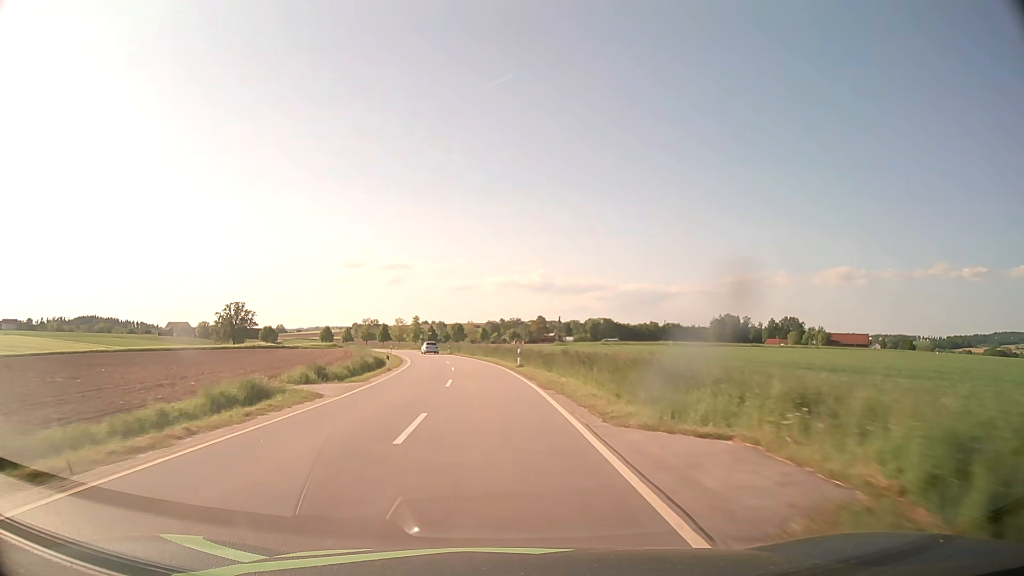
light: Day
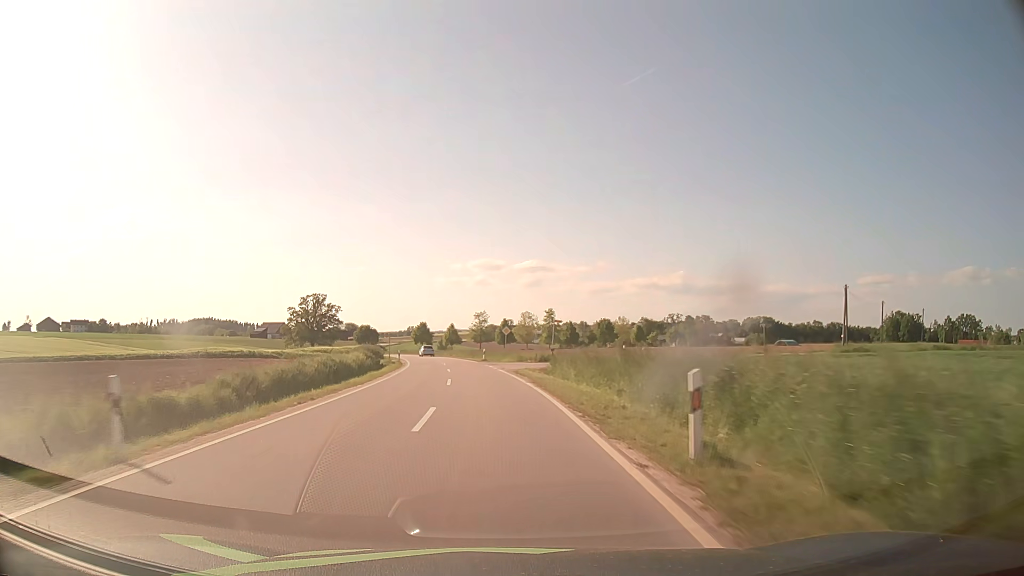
(-7.1, +71.3) m; -12°
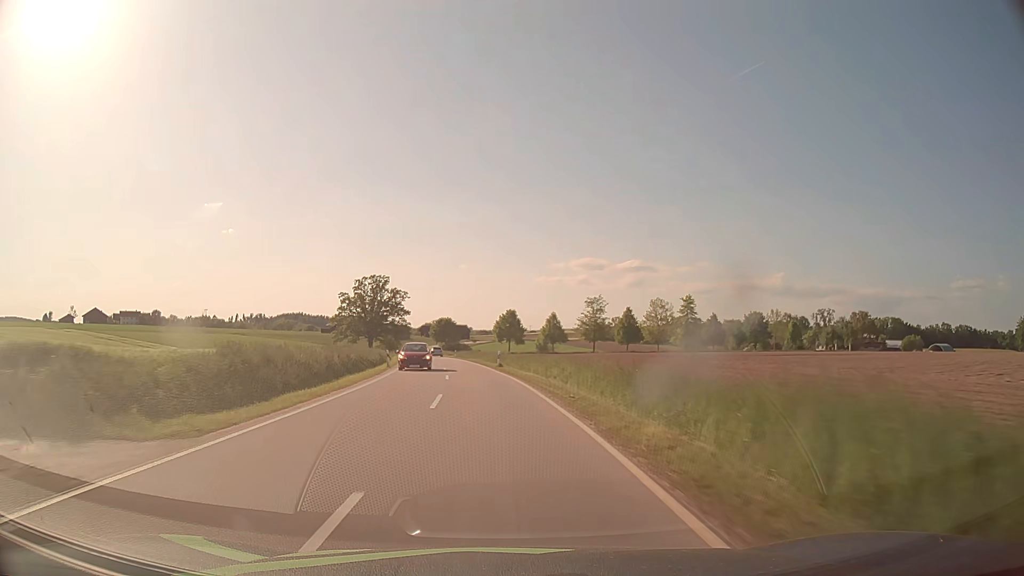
(-4.3, +56.8) m; -9°
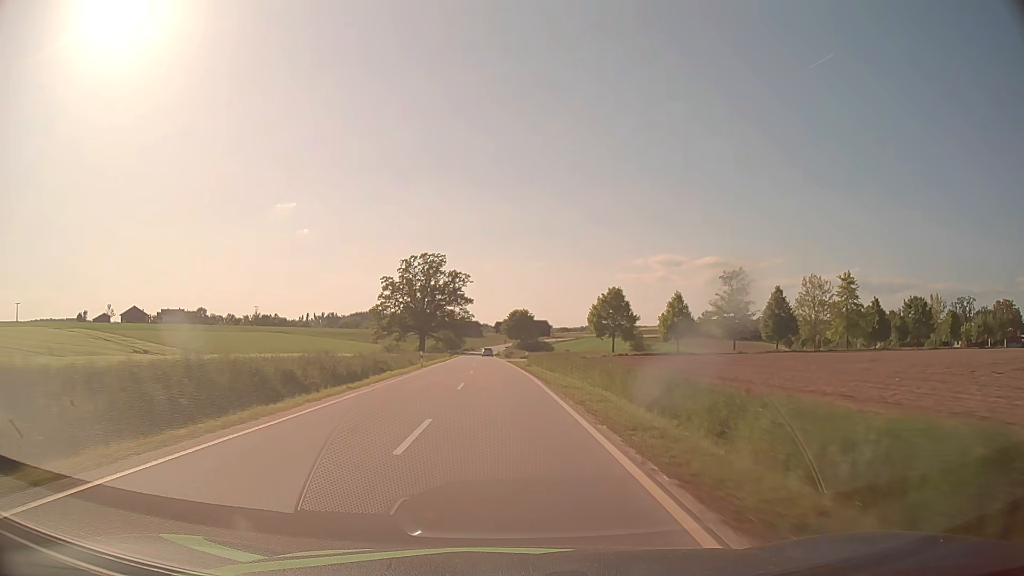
(-2.6, +42.5) m; -7°
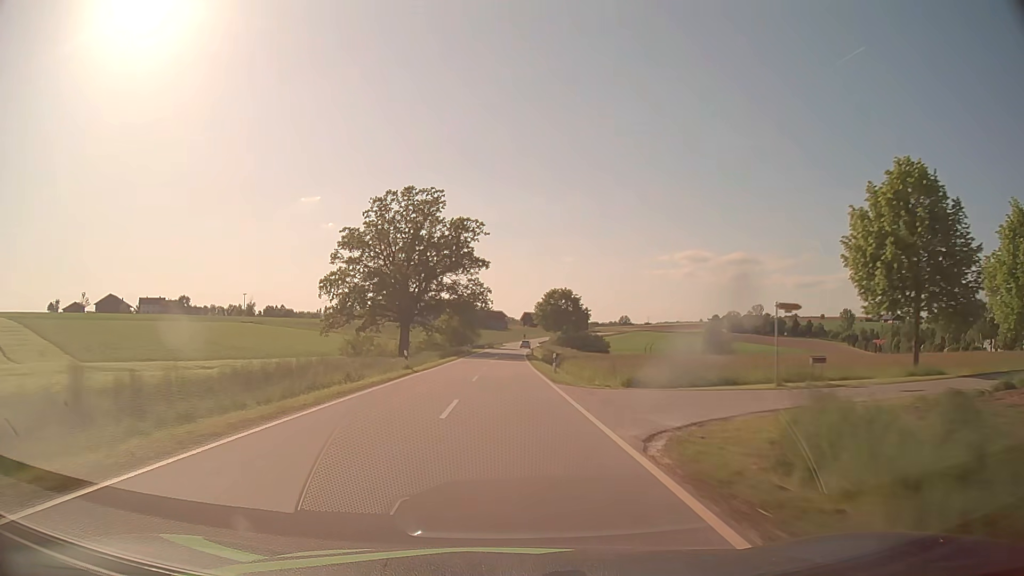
(-1.5, +57.1) m; -2°
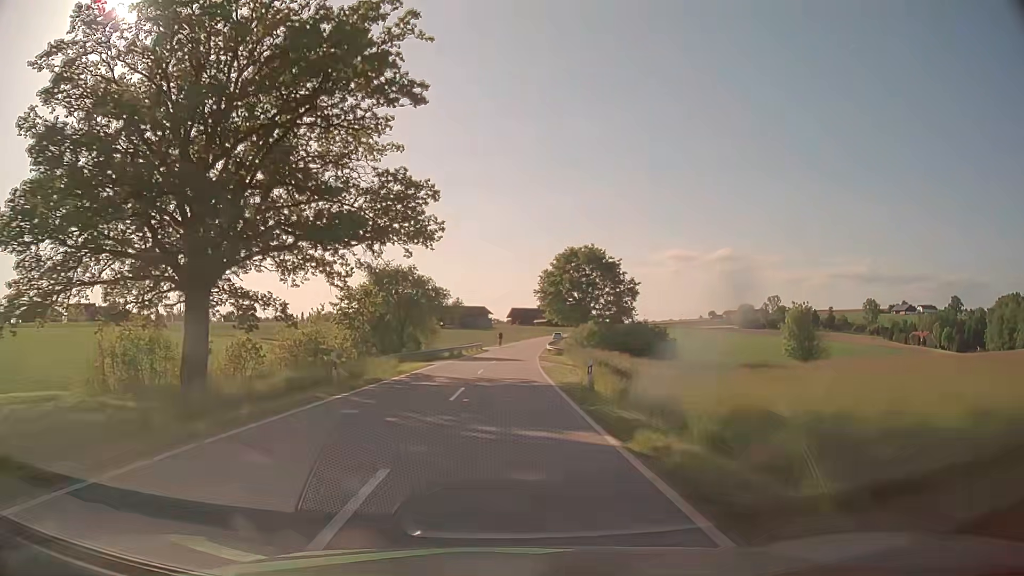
(+0.3, +57.6) m; +1°
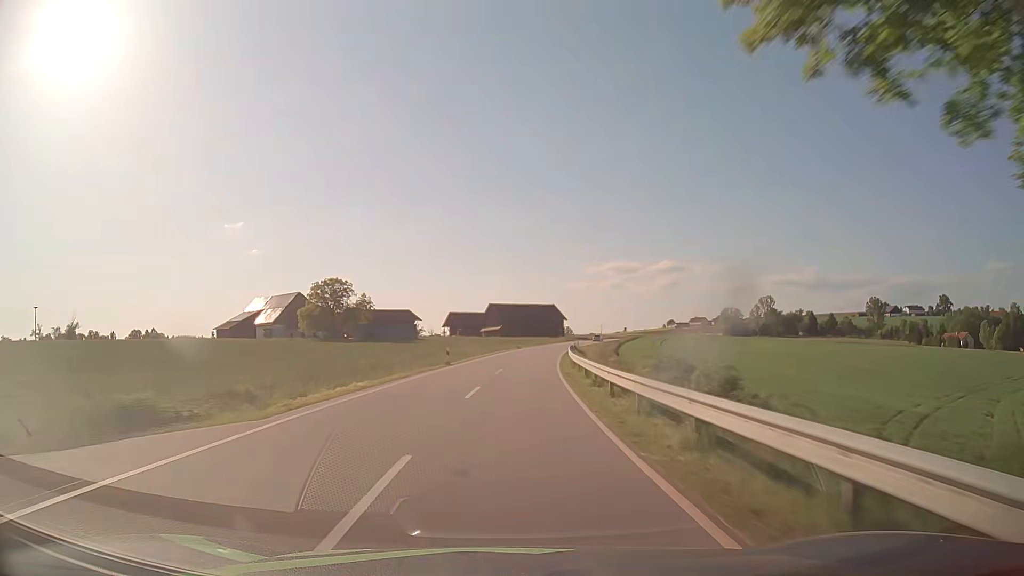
(+2.0, +71.9) m; +4°
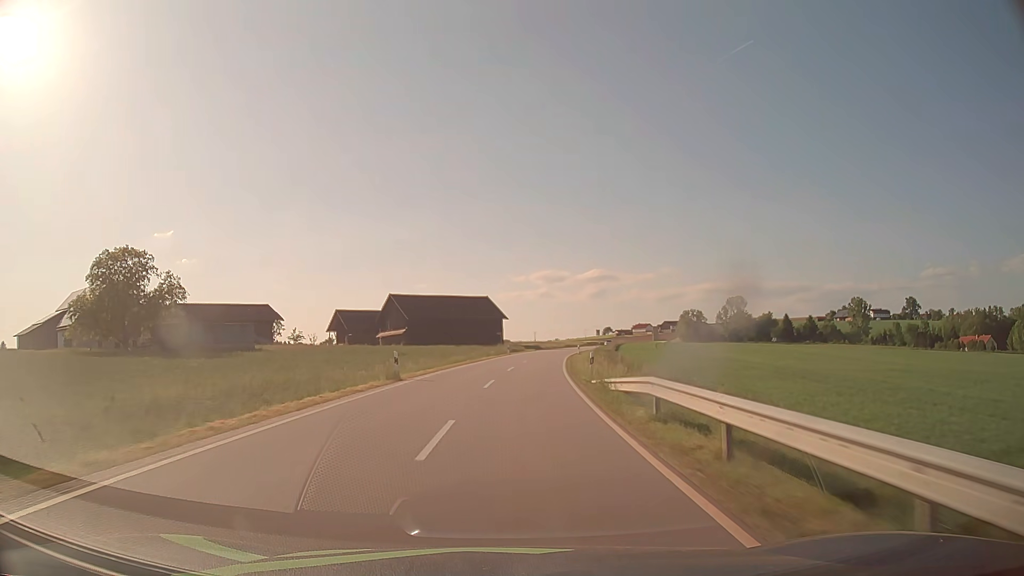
(+3.0, +57.0) m; +6°
(0, +10) (0, +20) (+1, +30) (+2, +40) (+3, +50) (+4, +60) (+5, +70) (+7, +80) (+8, +89) (+10, +99) m
